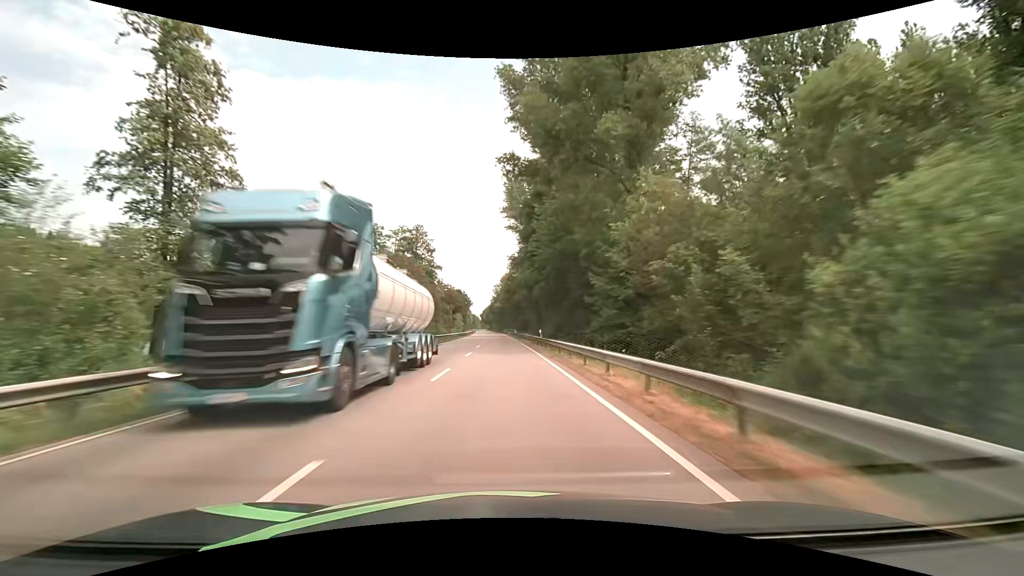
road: primary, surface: asphalt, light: Day
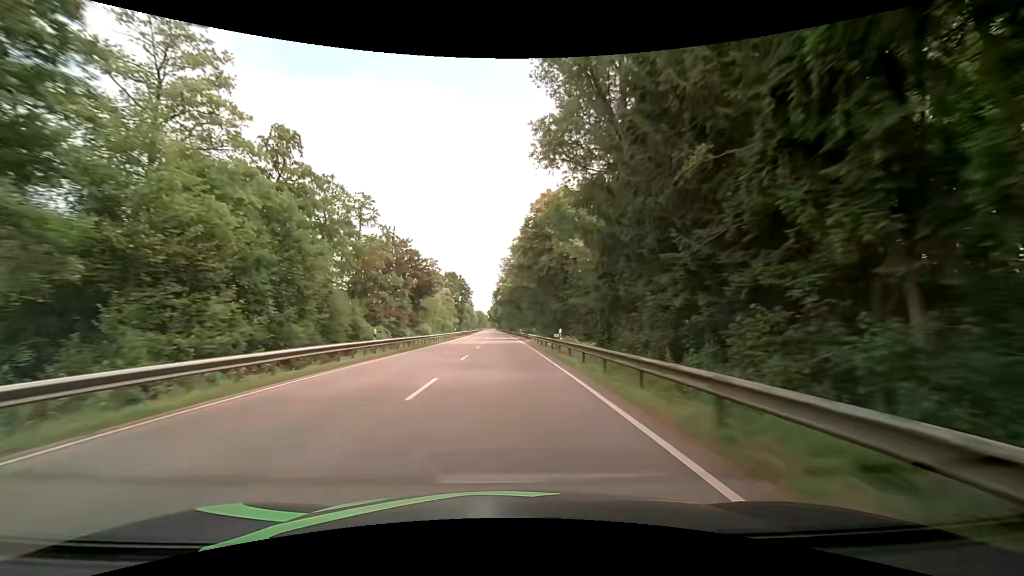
(-0.9, +63.3) m; -1°
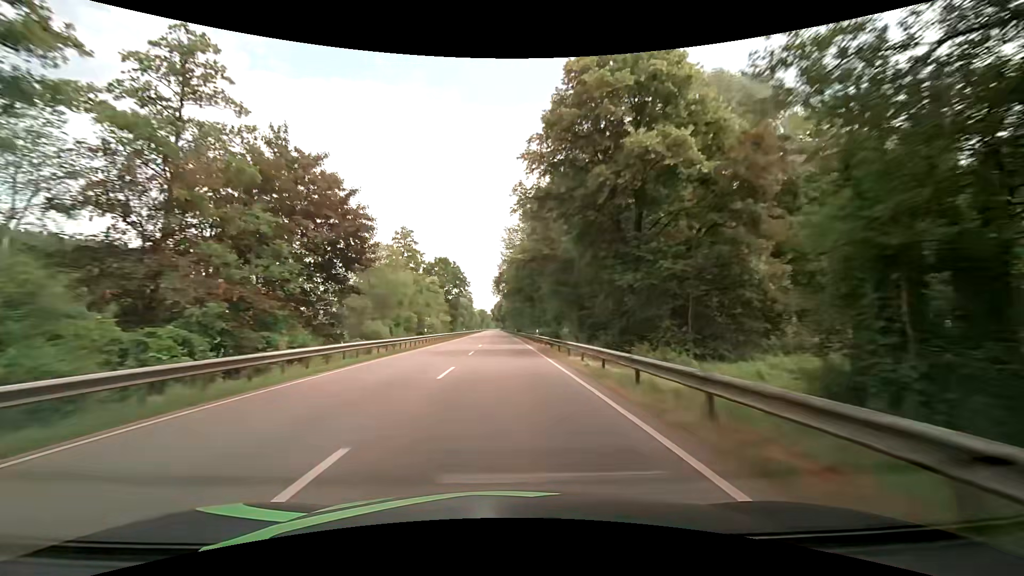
(-0.1, +31.7) m; -1°
(0, +10) (0, +20) (0, +30) (0, +40) (0, +50) (0, +60) (-1, +70) (-1, +80) (-1, +90) (-1, +100) m
